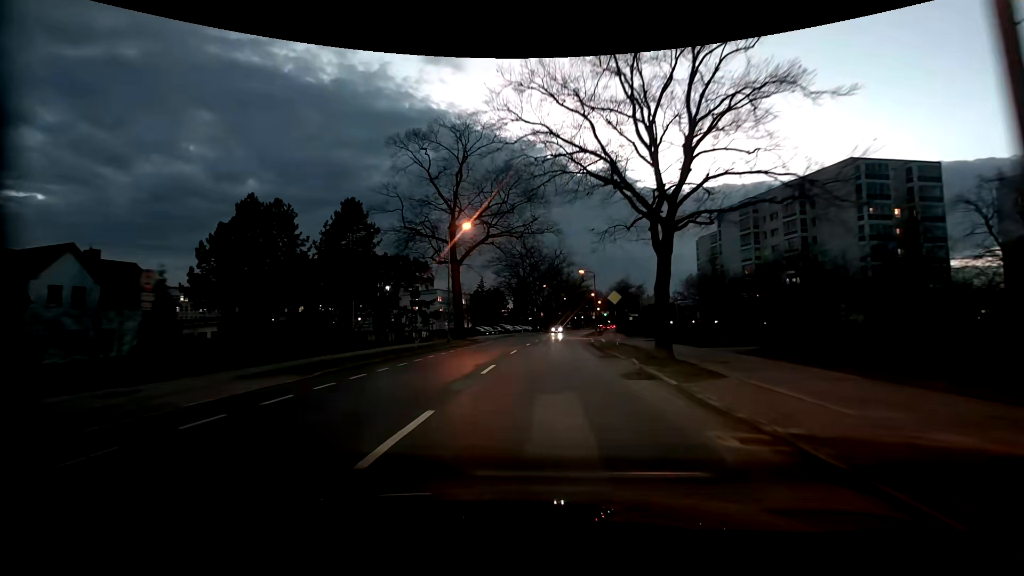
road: tertiary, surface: asphalt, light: Dusk
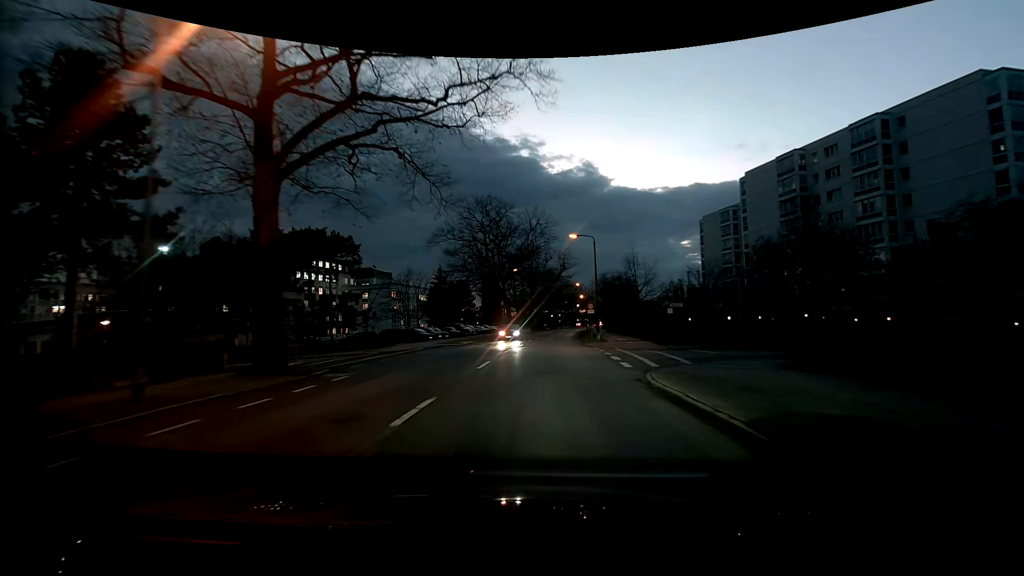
(+0.4, +26.3) m; +2°
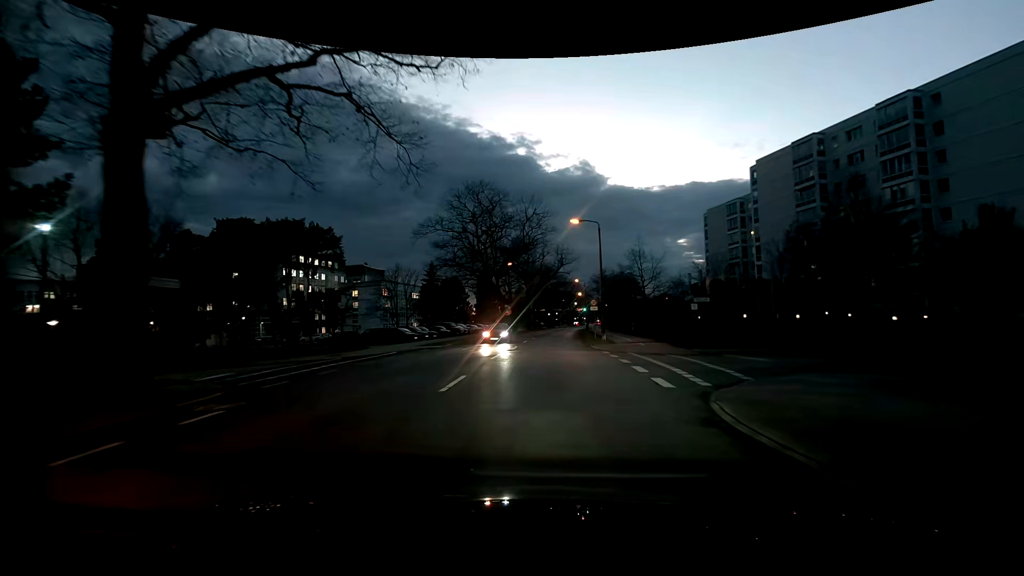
(0.0, +5.3) m; 0°
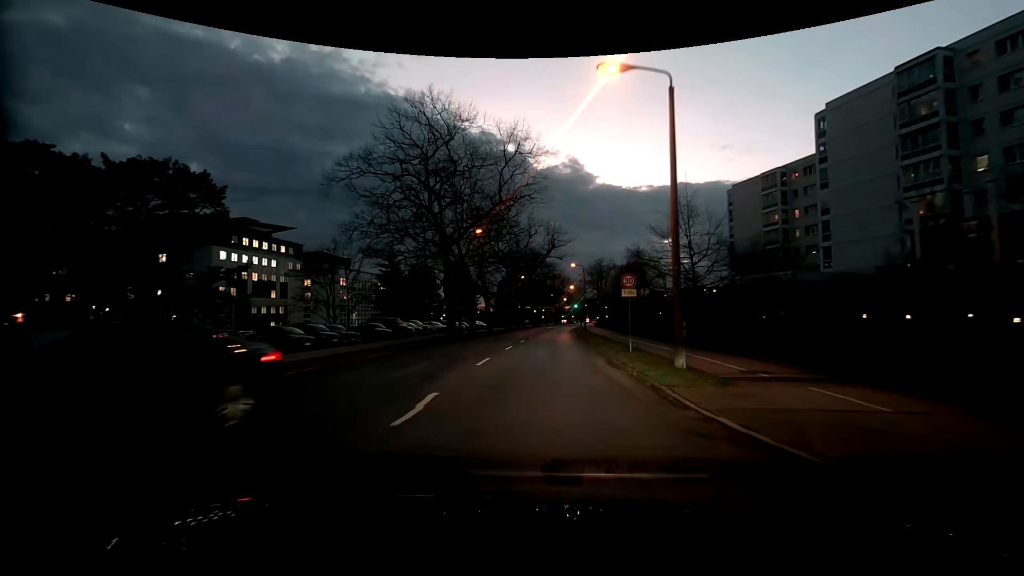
(+0.2, +21.0) m; +1°
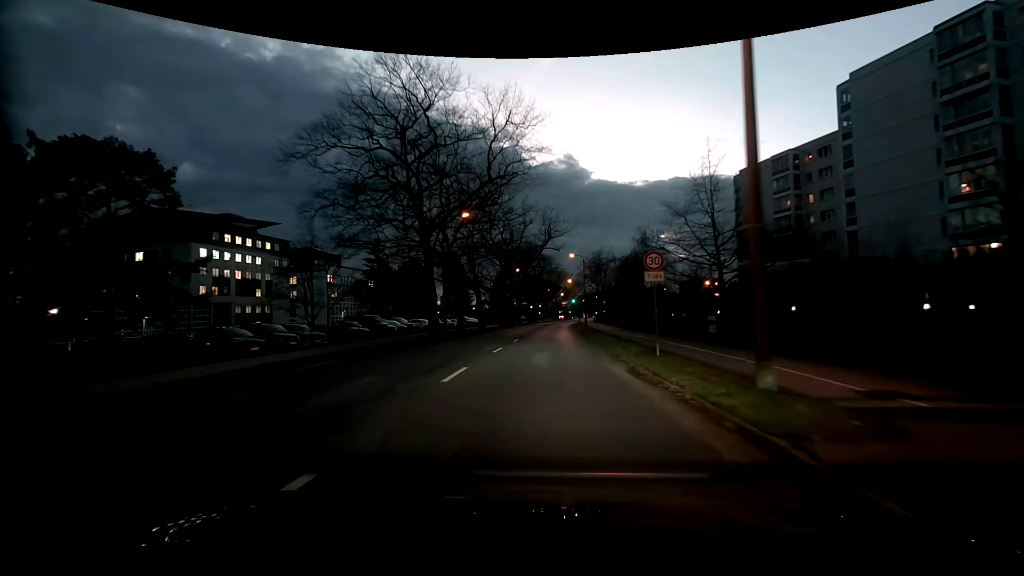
(0.0, +5.2) m; +1°
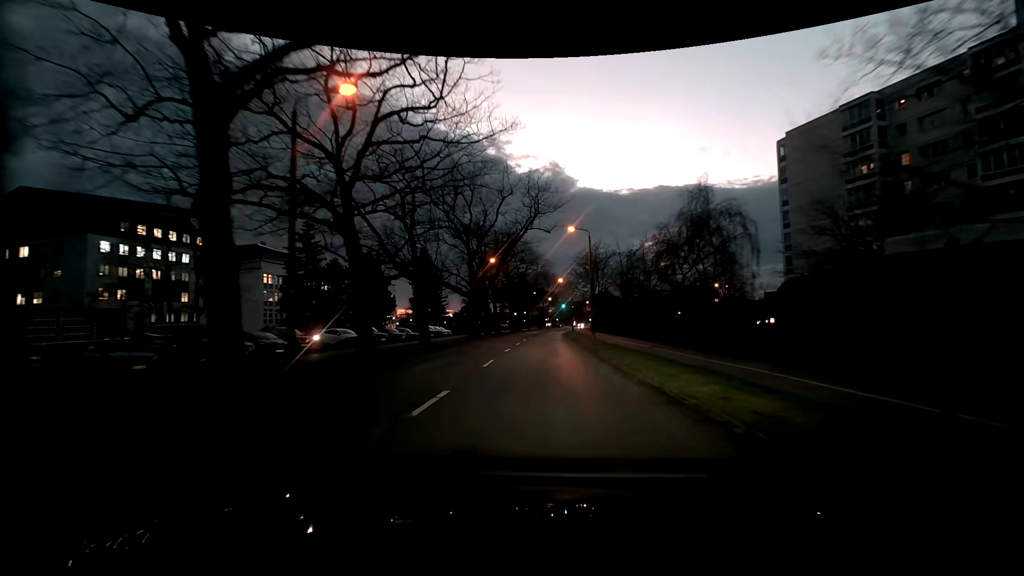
(+0.2, +20.9) m; 0°
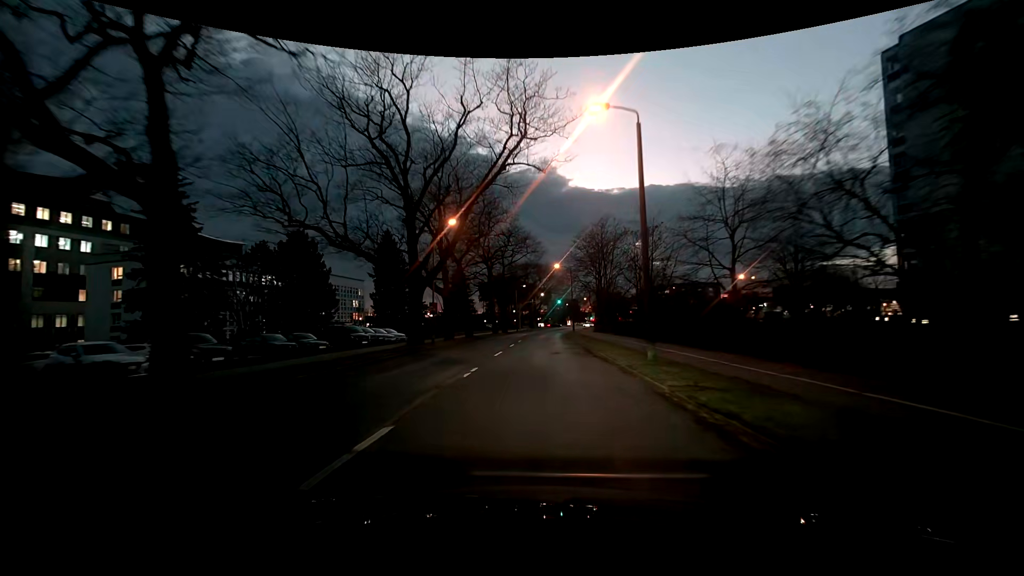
(+0.6, +21.4) m; +1°
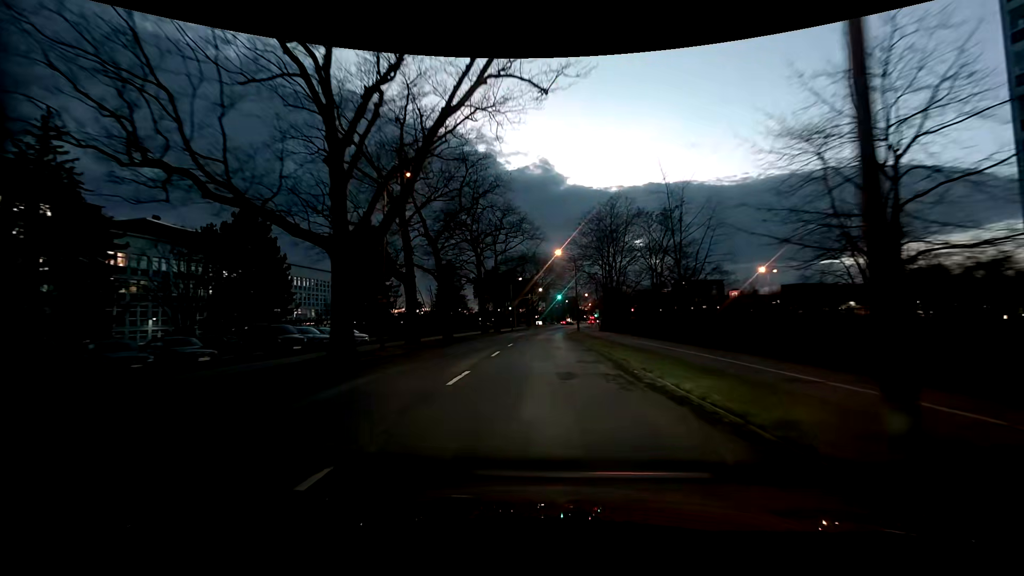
(+0.2, +11.0) m; +1°
(0, +10) (0, +20) (0, +30) (0, +40) (0, +50) (+1, +60) (+1, +70) (+2, +80) (+3, +90) (+4, +100) m
